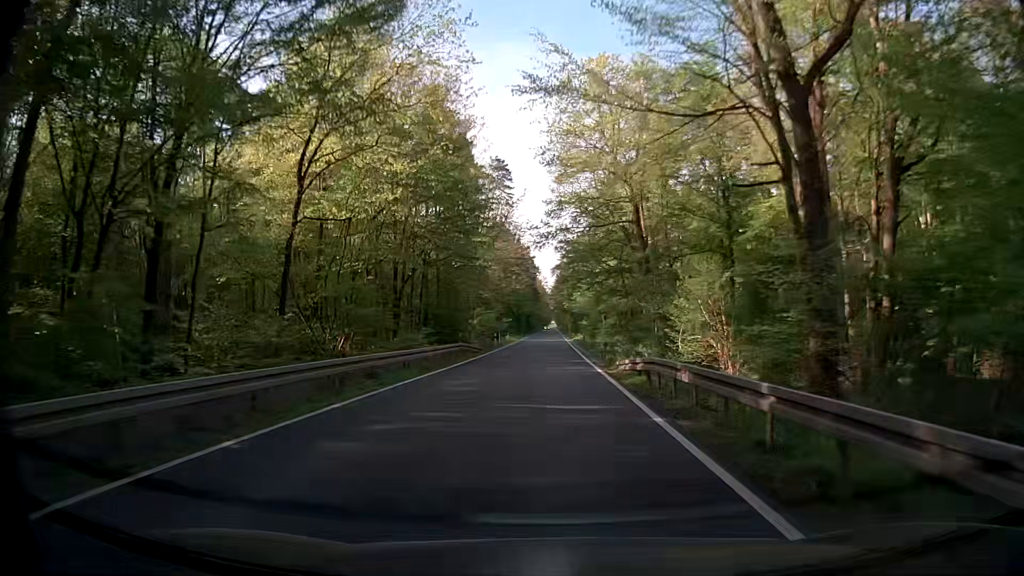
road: secondary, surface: asphalt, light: Day
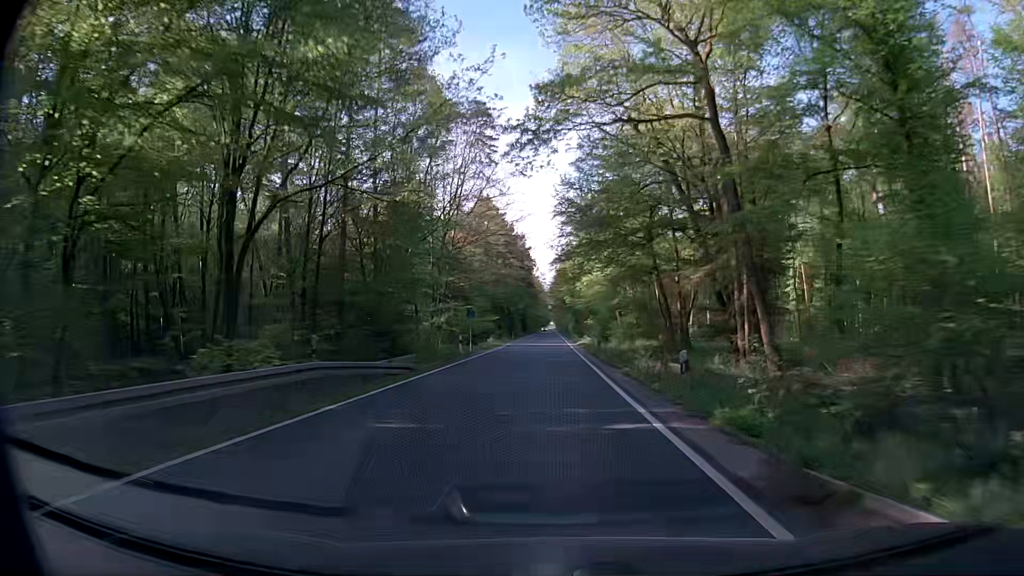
(0.0, +21.4) m; 0°
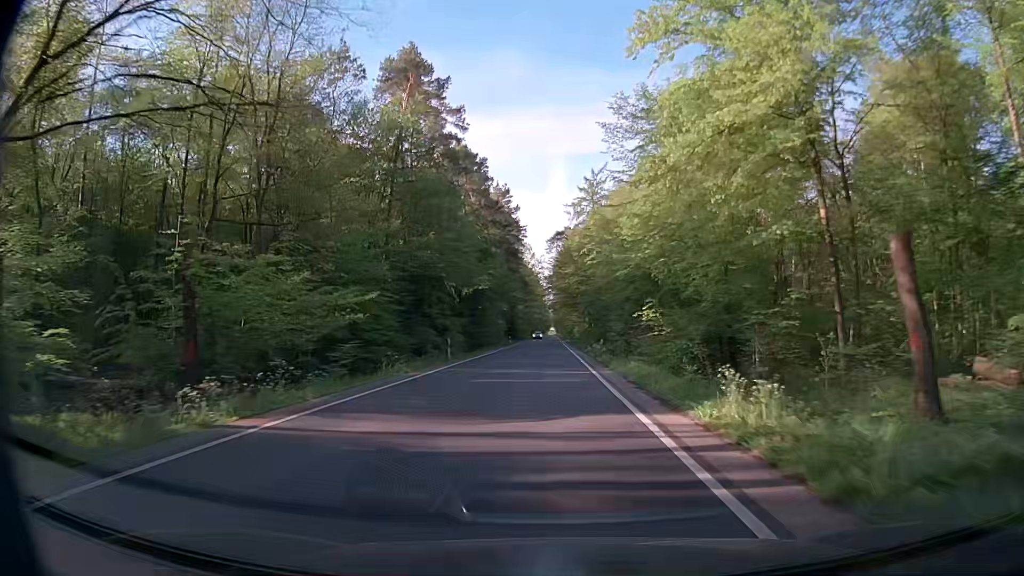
(+0.1, +53.5) m; +1°
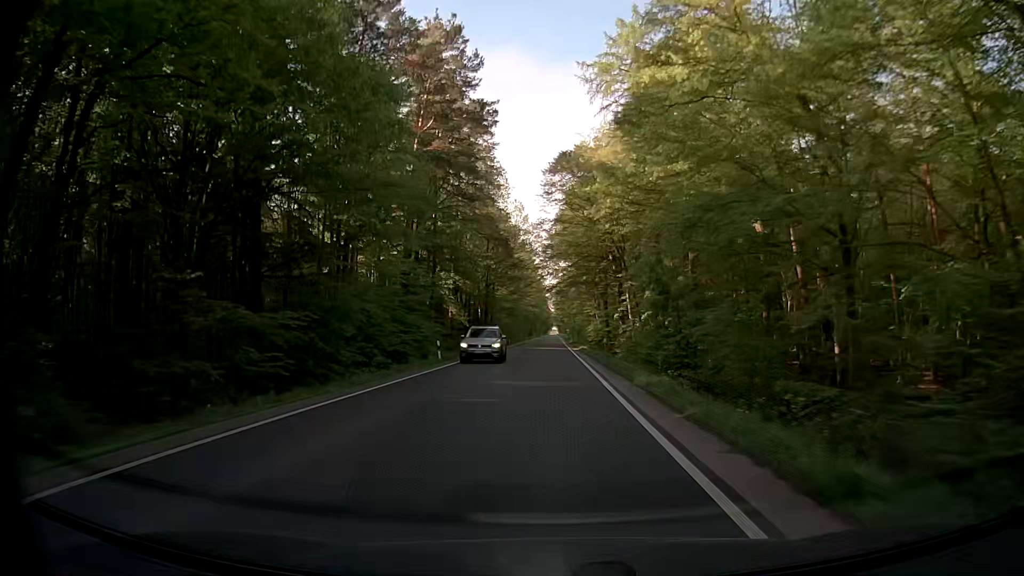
(-0.7, +53.6) m; -1°
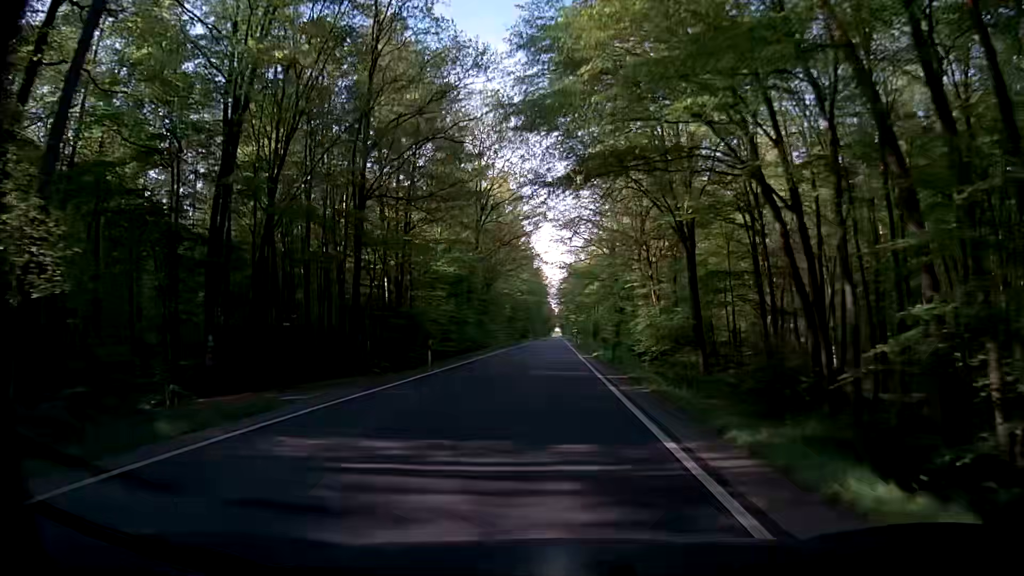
(-0.2, +53.6) m; -1°
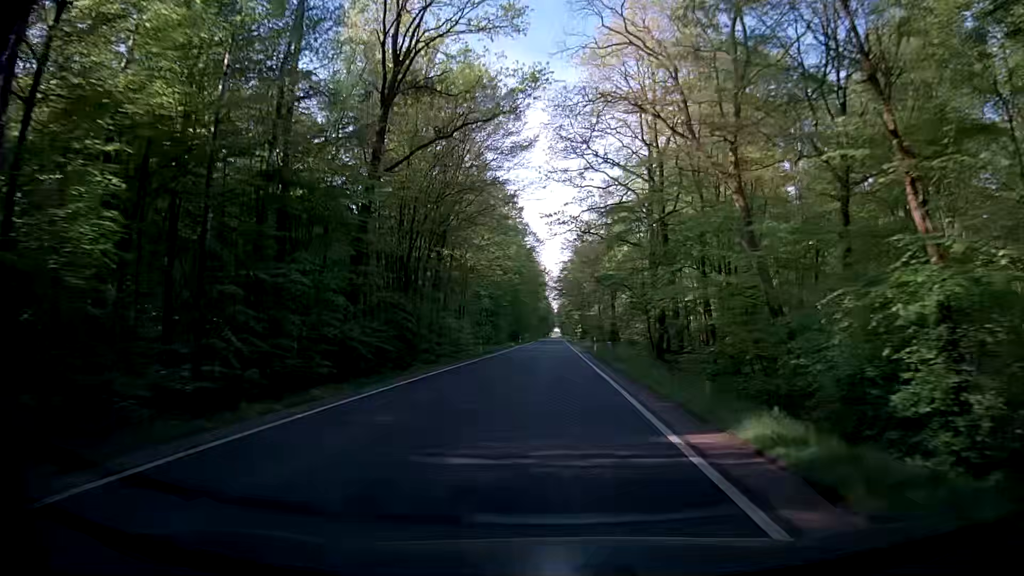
(+0.3, +32.2) m; +1°
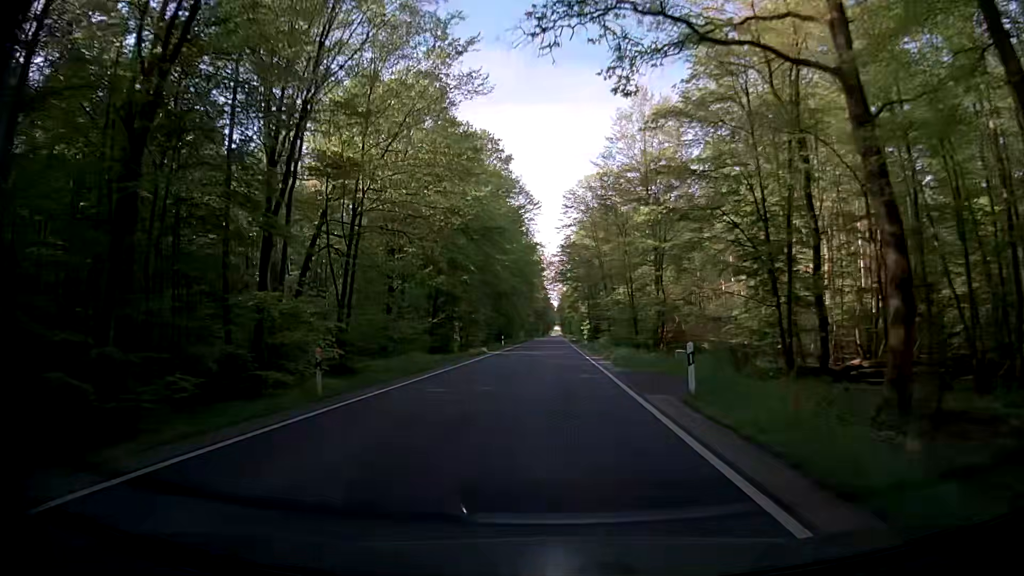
(-0.3, +32.2) m; -1°
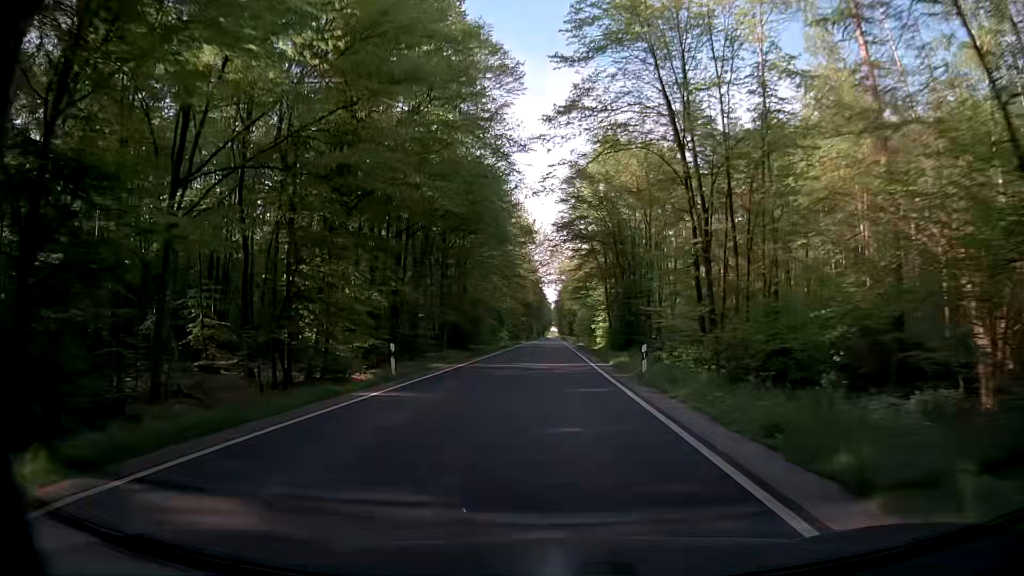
(-0.2, +43.0) m; 0°
(0, +10) (0, +20) (0, +30) (0, +40) (0, +50) (0, +60) (0, +70) (0, +80) (0, +90) (0, +100) m
